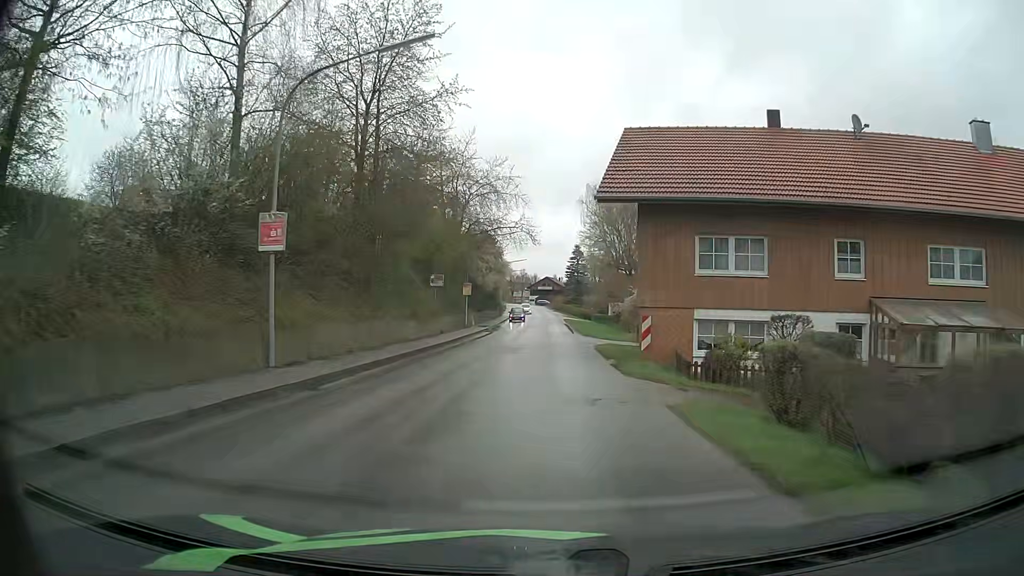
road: secondary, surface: asphalt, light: Day
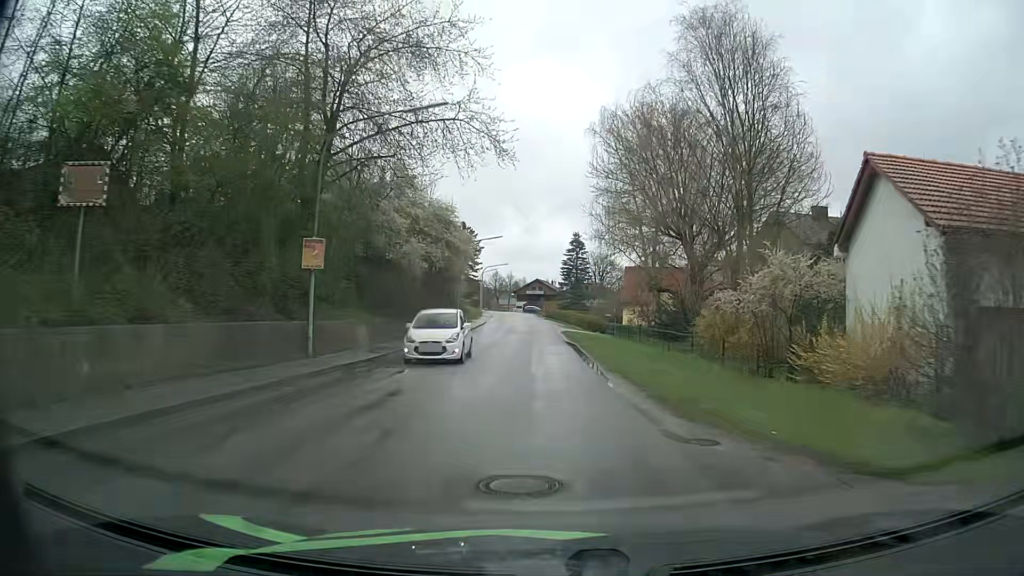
(-0.1, +33.4) m; -1°
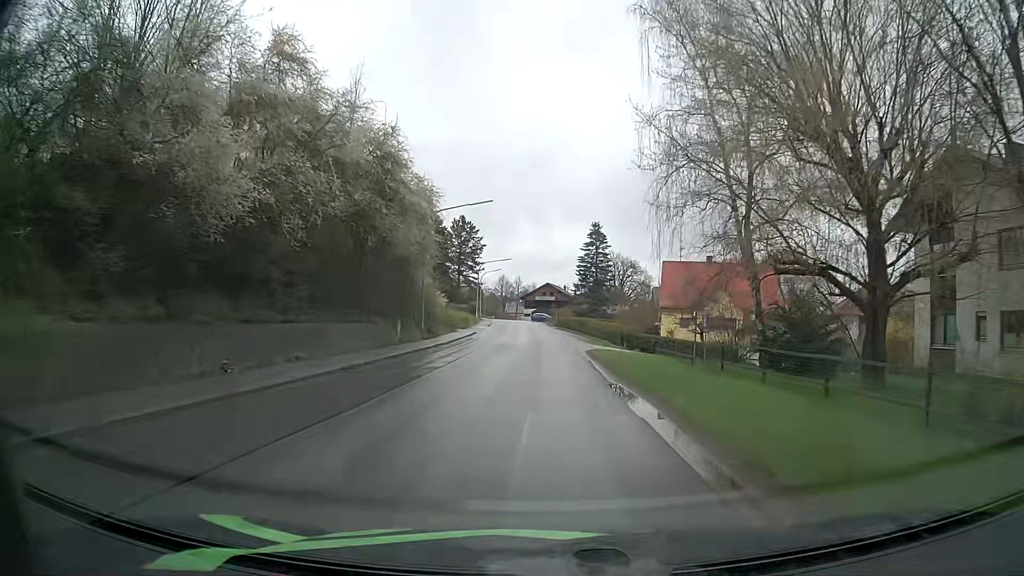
(+0.1, +20.5) m; -1°
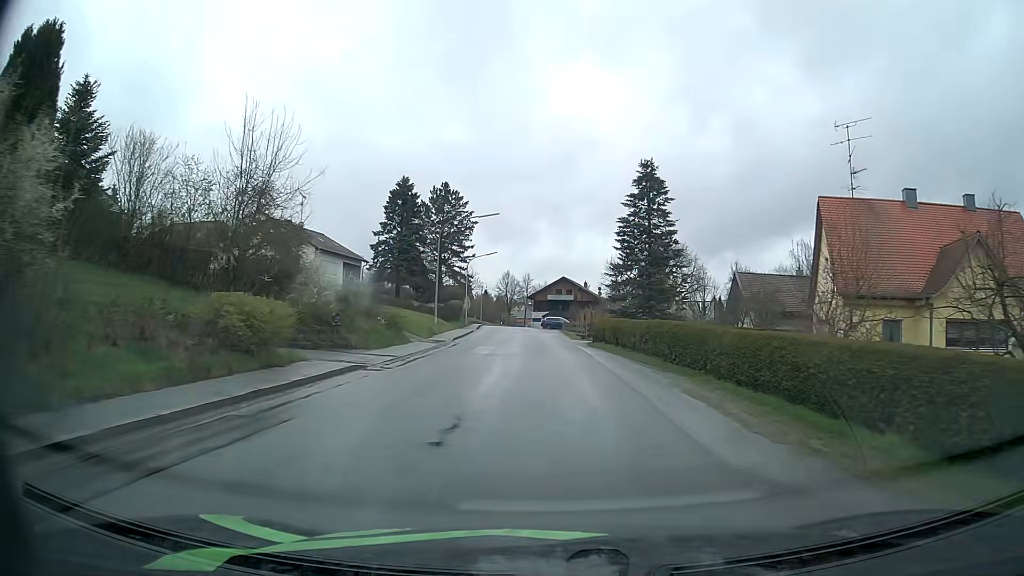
(0.0, +36.4) m; -1°
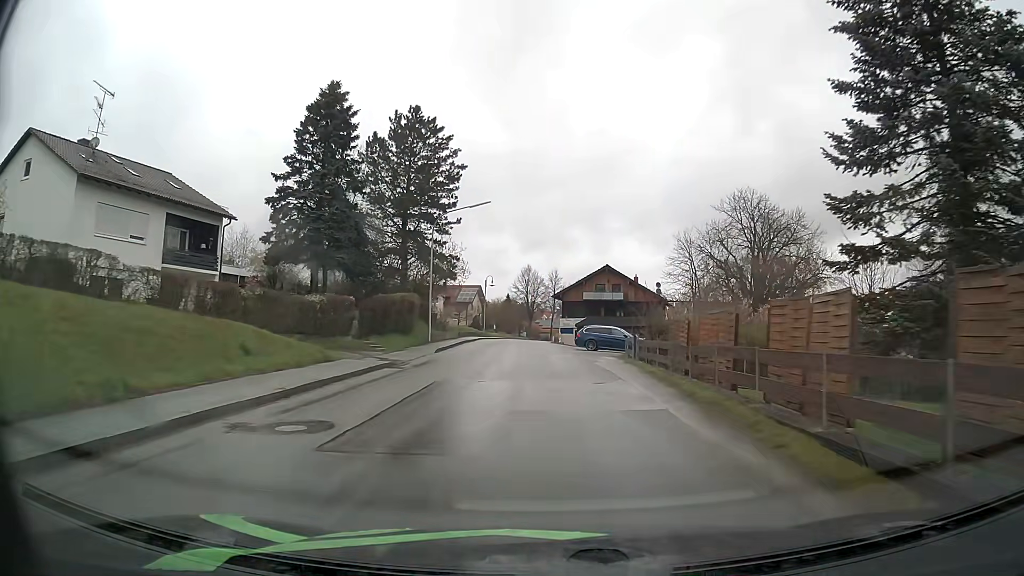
(-0.6, +37.6) m; -3°
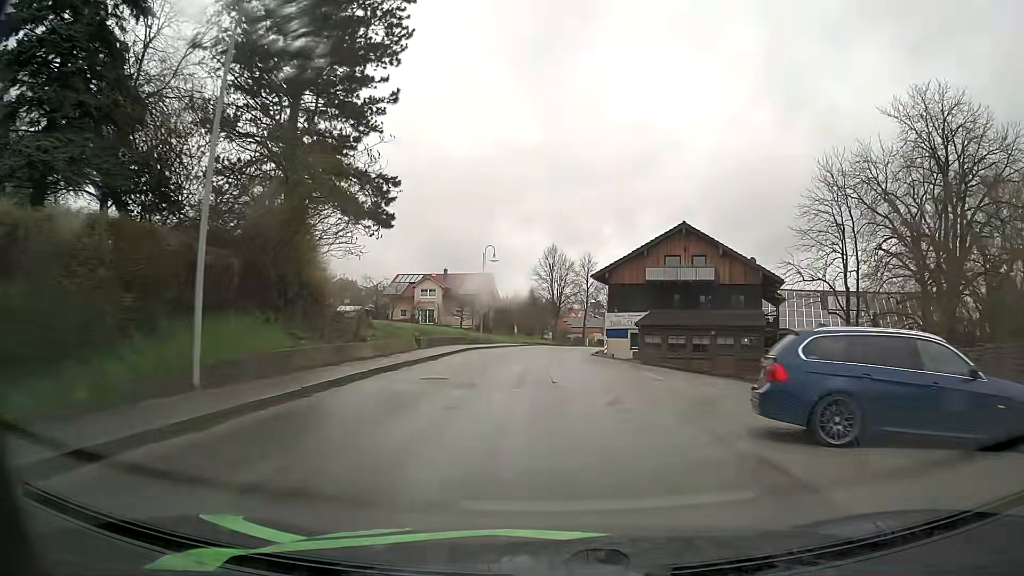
(-0.6, +29.6) m; -2°
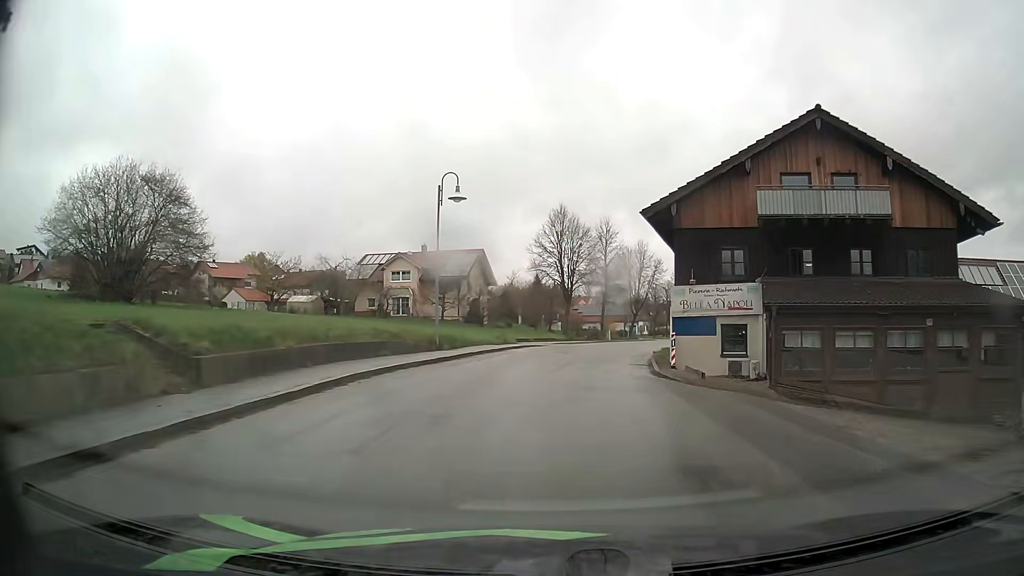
(0.0, +21.9) m; 0°
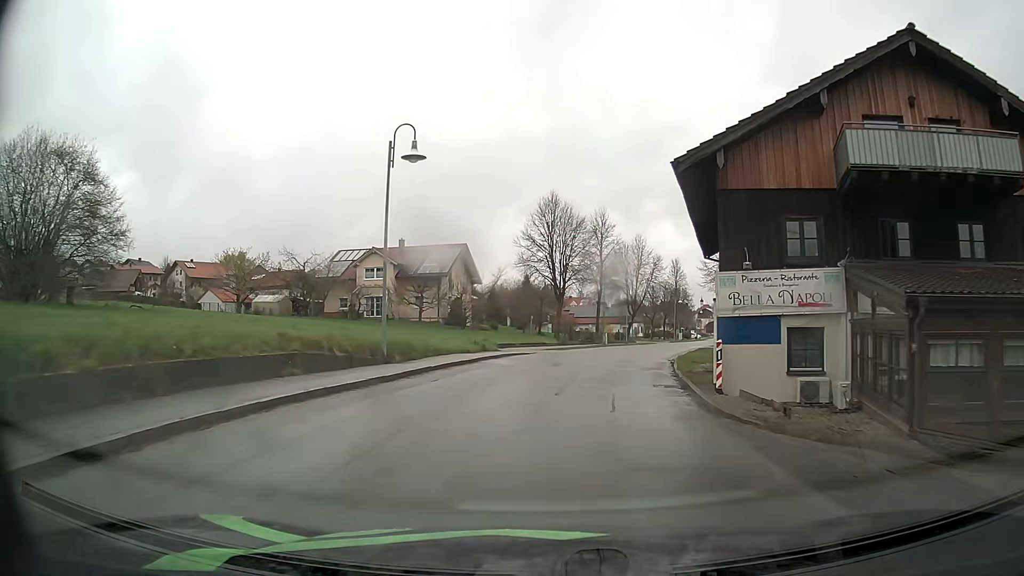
(0.0, +7.2) m; +1°
(0, +10) (+1, +20) (+3, +30) (+5, +40) (+8, +49) (+11, +59) (+14, +68) (+17, +78) (+20, +87) (+23, +97) m
